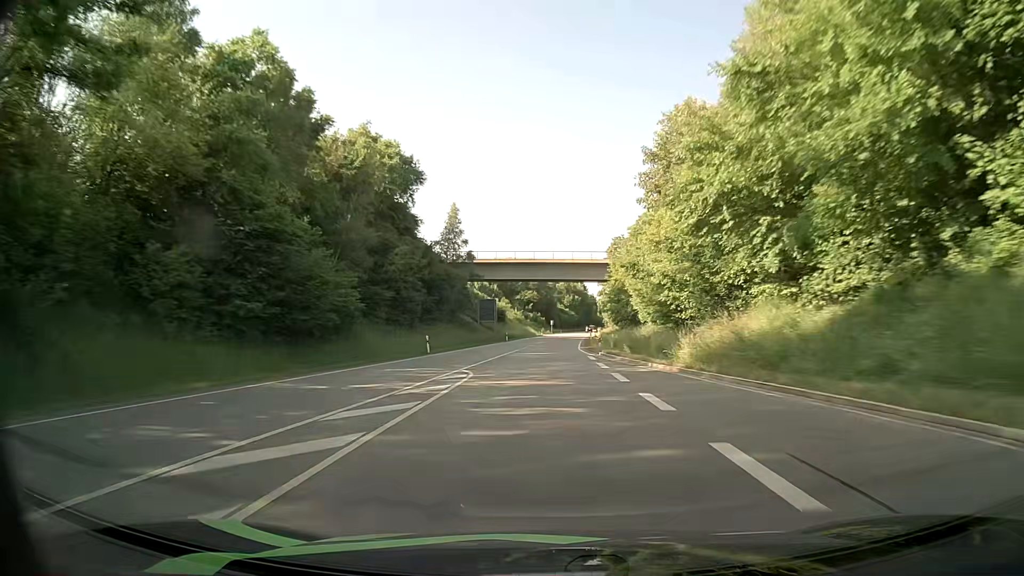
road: primary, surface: asphalt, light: Day
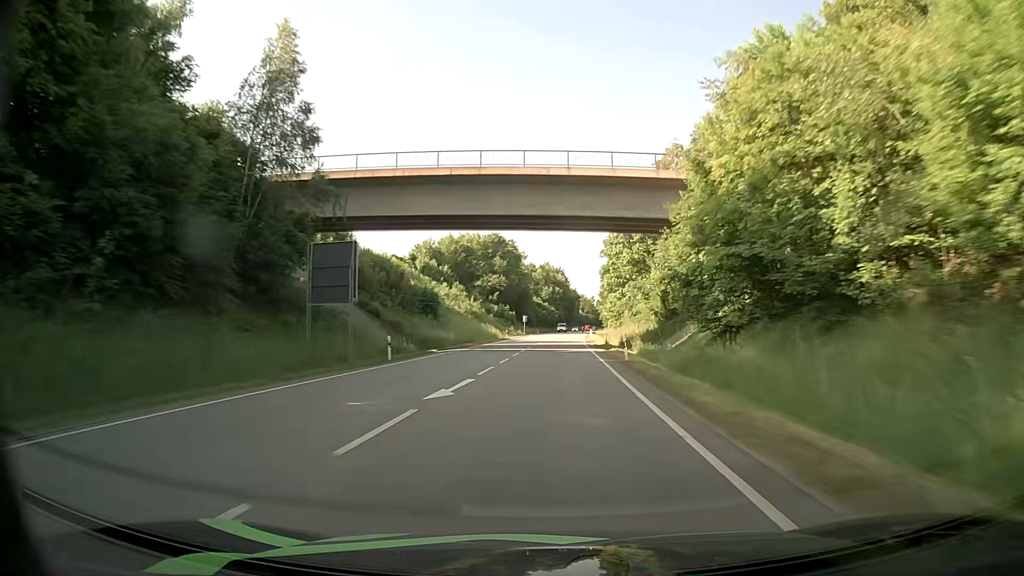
(+0.7, +50.8) m; +2°
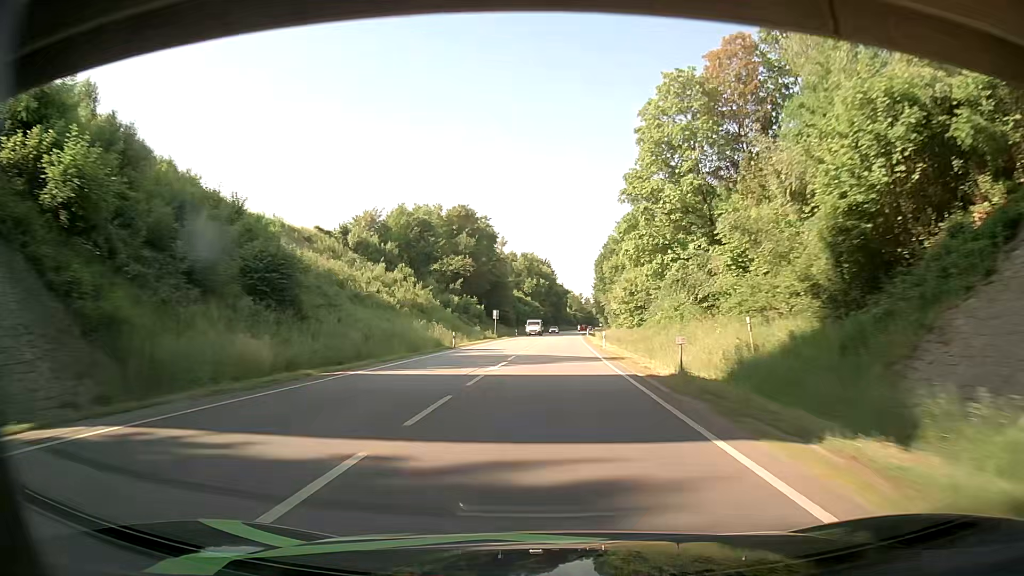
(+0.3, +33.9) m; +1°
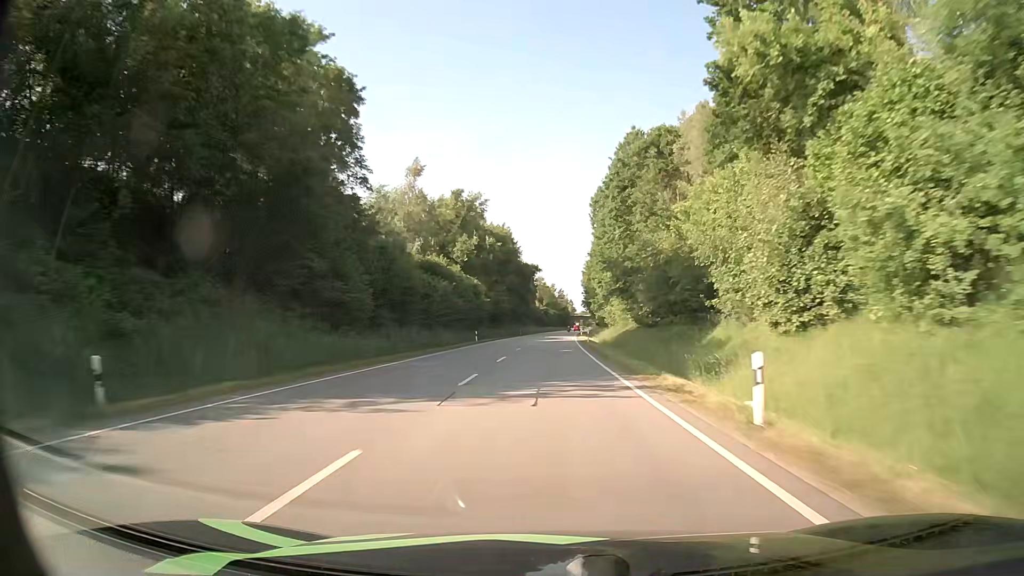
(+2.0, +84.7) m; +3°
(0, +10) (0, +20) (0, +30) (0, +40) (+1, +50) (+1, +60) (+1, +70) (+1, +80) (+2, +90) (+2, +100) m
